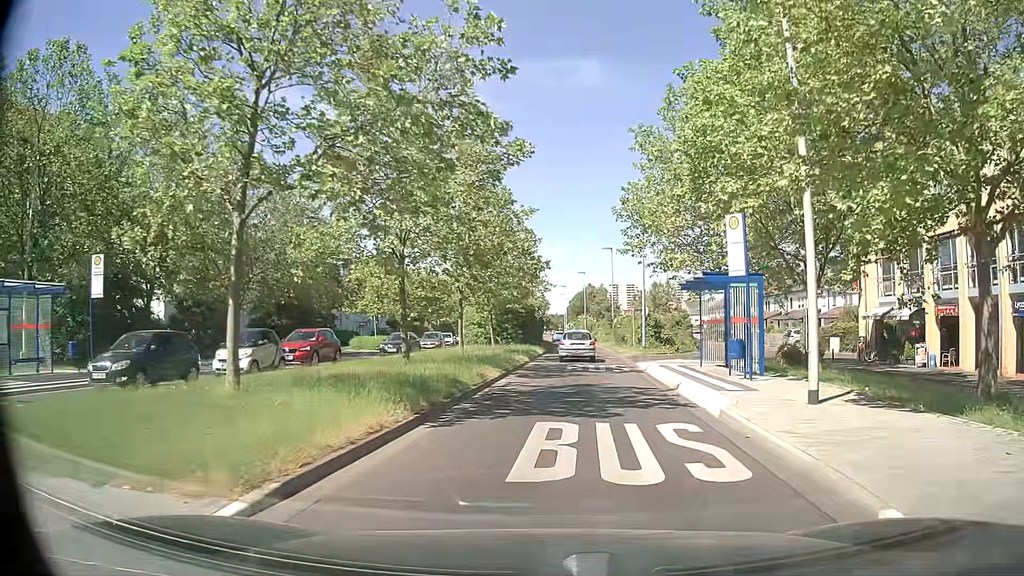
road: secondary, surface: asphalt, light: Day
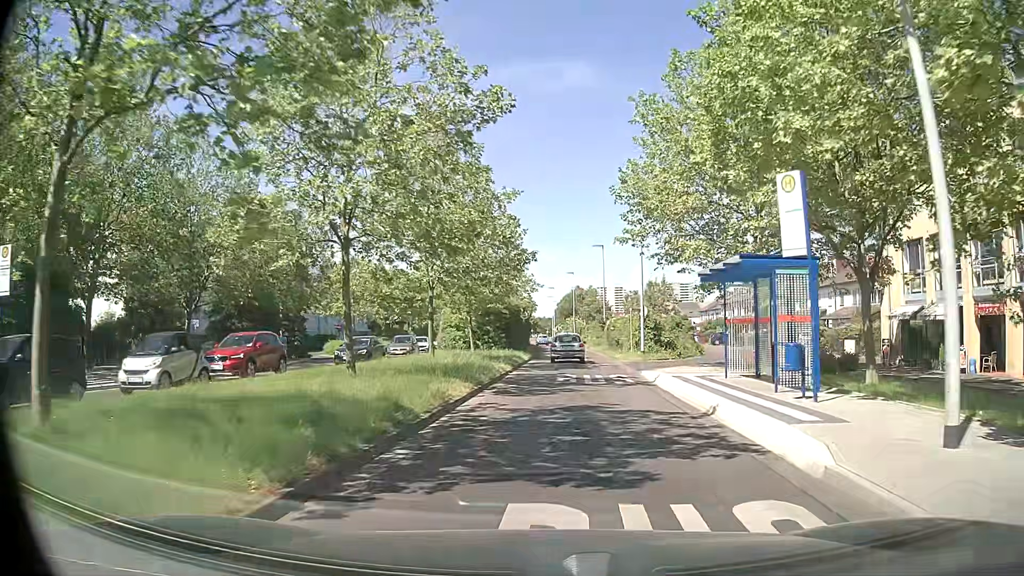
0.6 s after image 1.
(0.0, +4.8) m; +1°
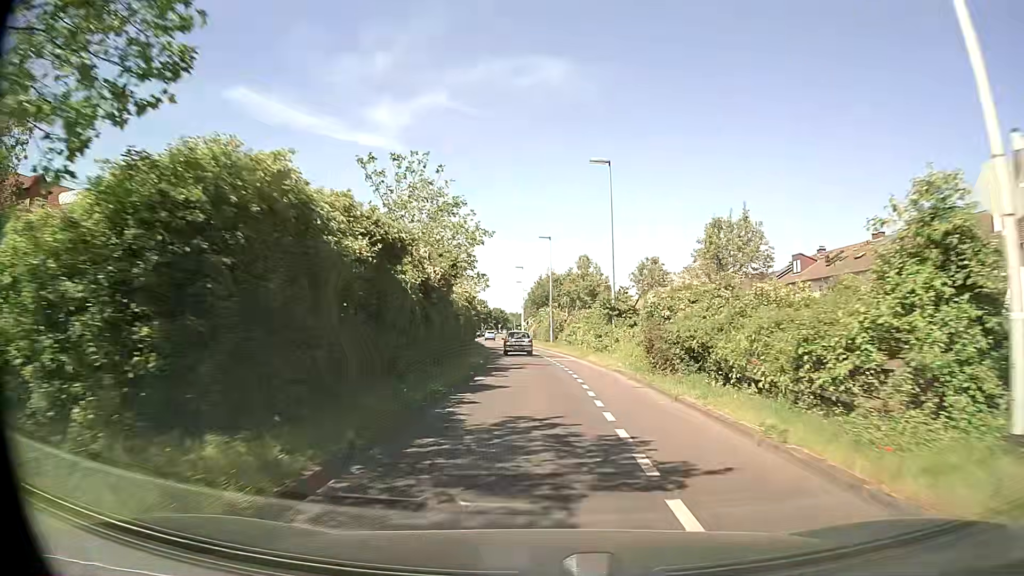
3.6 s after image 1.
(+1.0, +33.2) m; +2°
(0, +10) (0, +20) (-1, +30) (-2, +40) (-2, +50) (-4, +60) (-5, +70) (-6, +80) (-7, +90) (-8, +100) m
